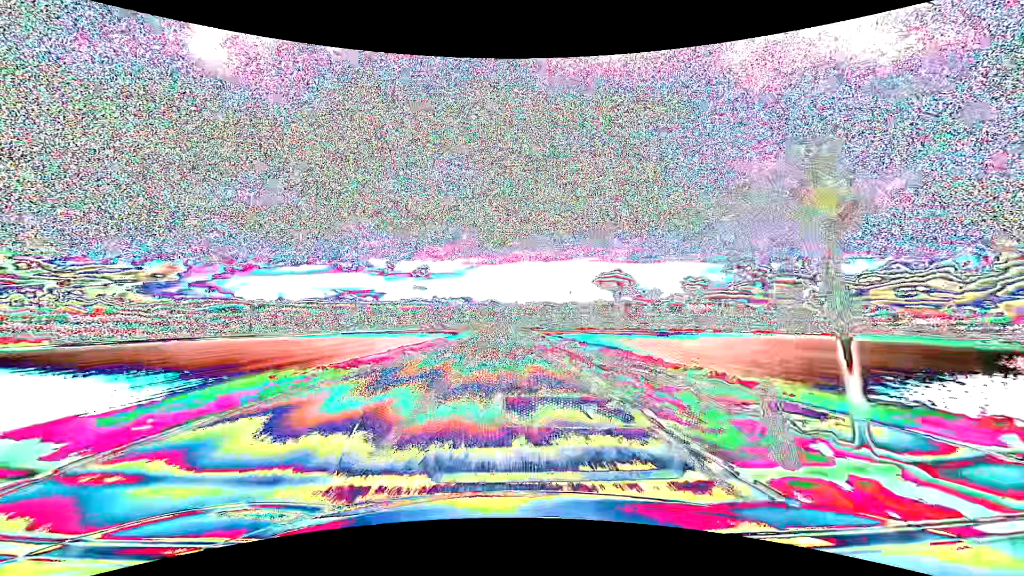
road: primary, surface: asphalt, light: Day
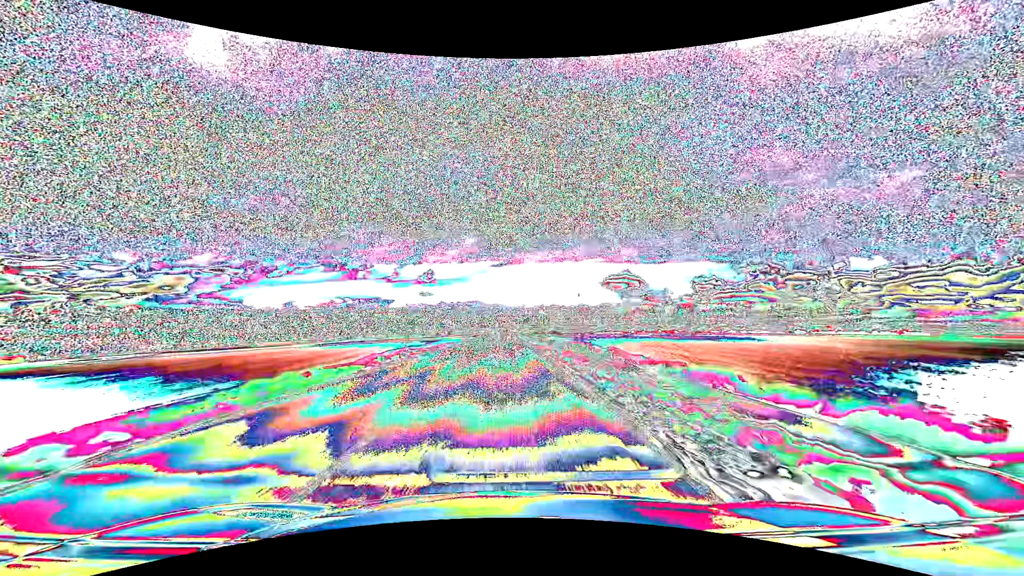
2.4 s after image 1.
(-0.5, +63.4) m; -1°
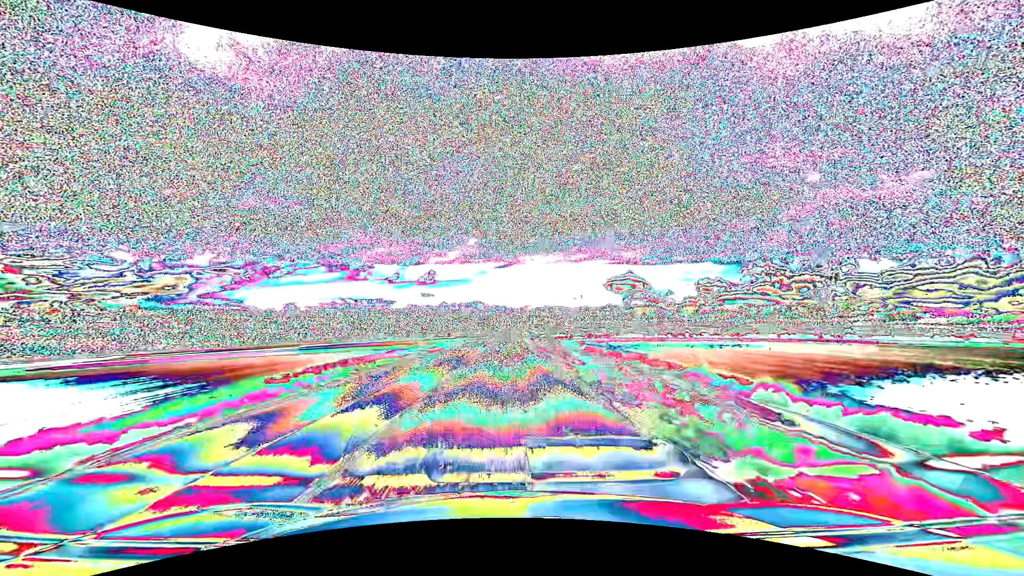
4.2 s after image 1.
(0.0, +47.3) m; 0°
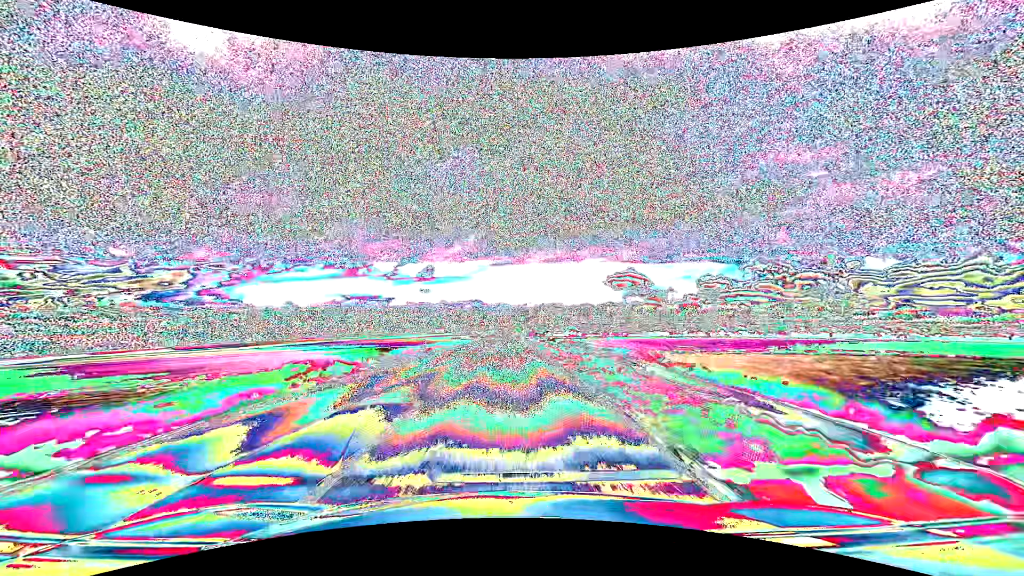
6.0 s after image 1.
(+0.1, +47.4) m; 0°
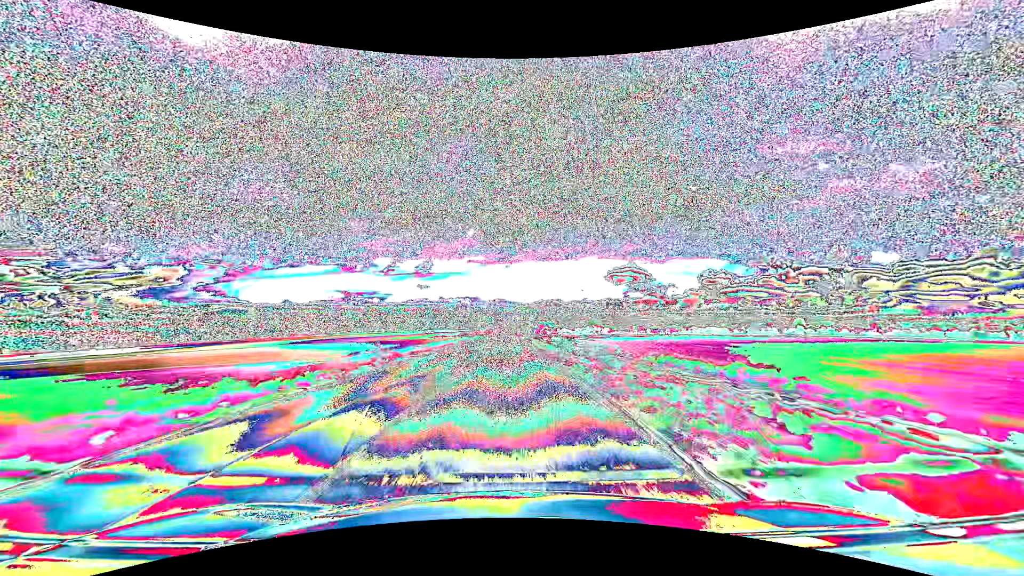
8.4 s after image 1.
(+0.2, +63.3) m; 0°
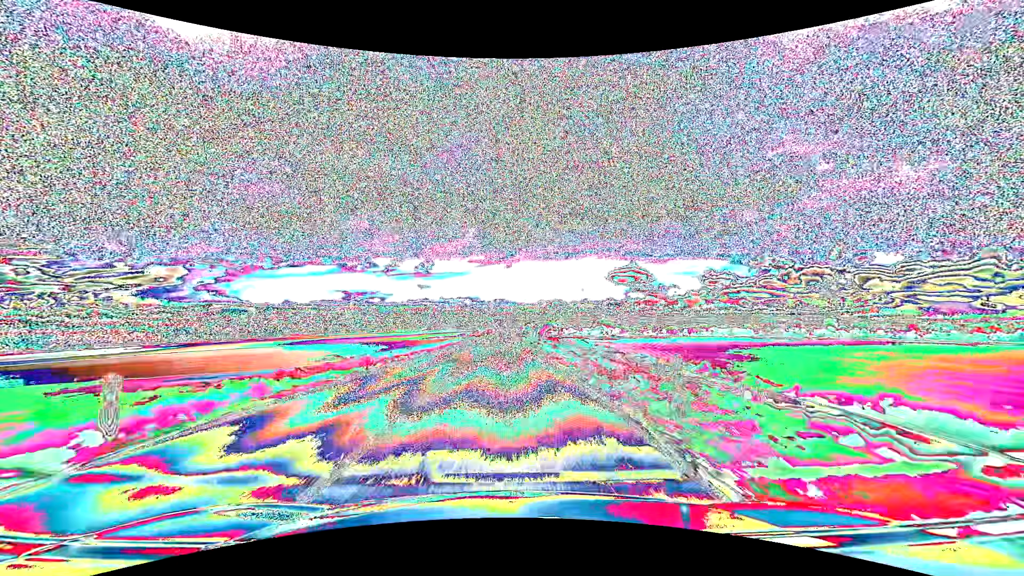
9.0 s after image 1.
(0.0, +15.9) m; 0°
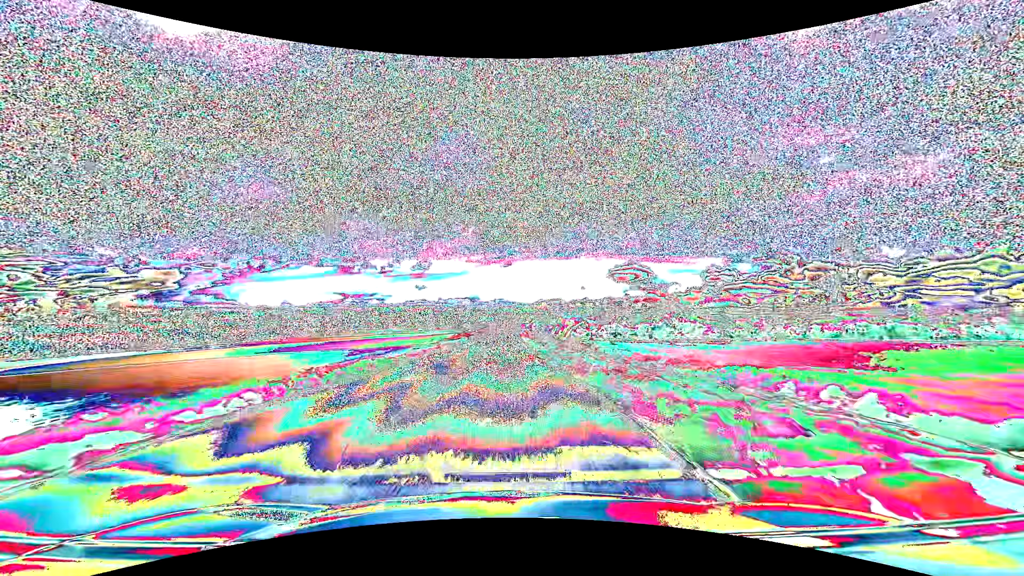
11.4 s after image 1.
(+0.1, +63.6) m; 0°
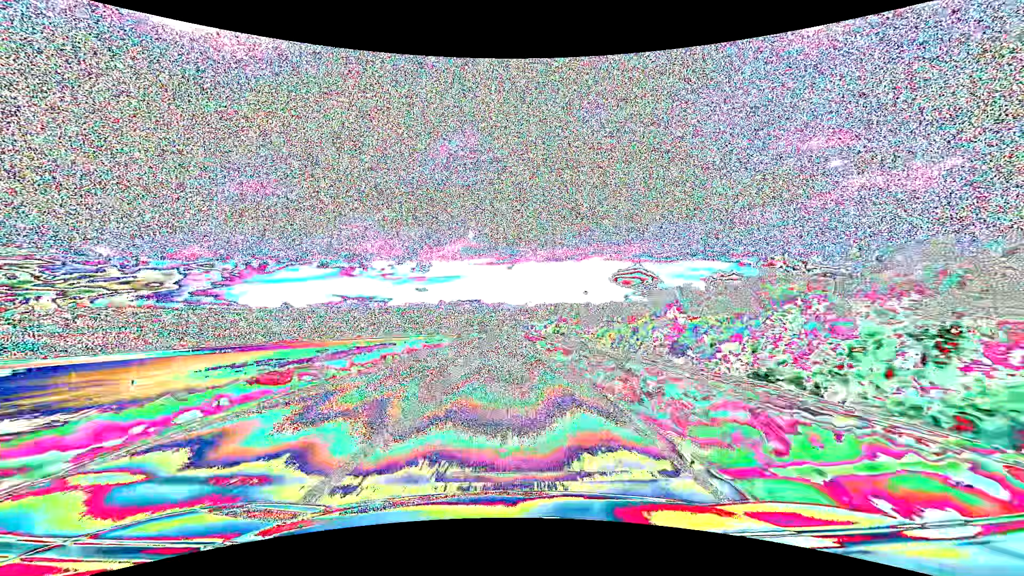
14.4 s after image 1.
(-0.2, +79.1) m; 0°
(0, +10) (0, +20) (0, +30) (0, +40) (0, +50) (0, +60) (0, +70) (0, +80) (0, +90) (0, +100) m
